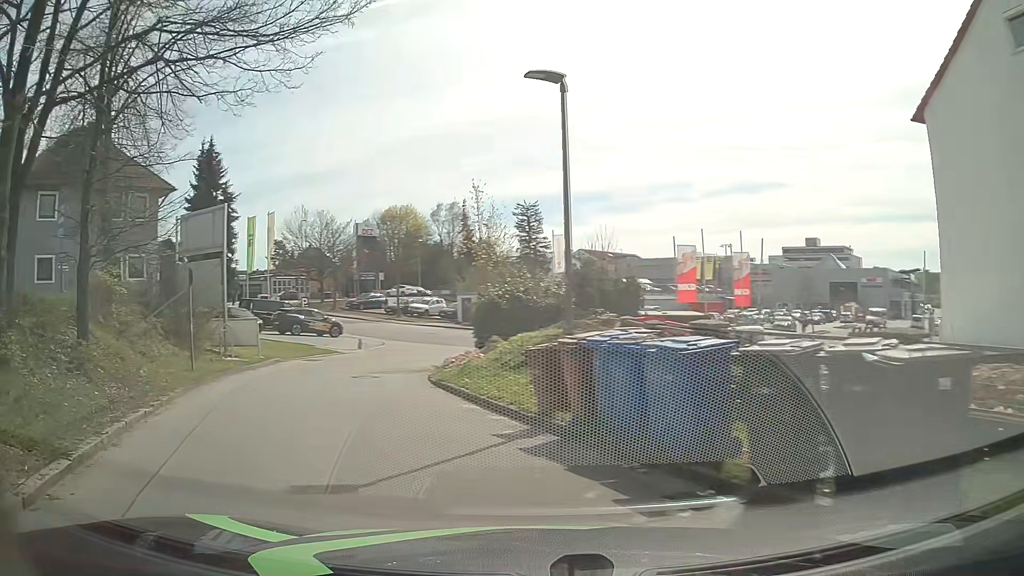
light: Day
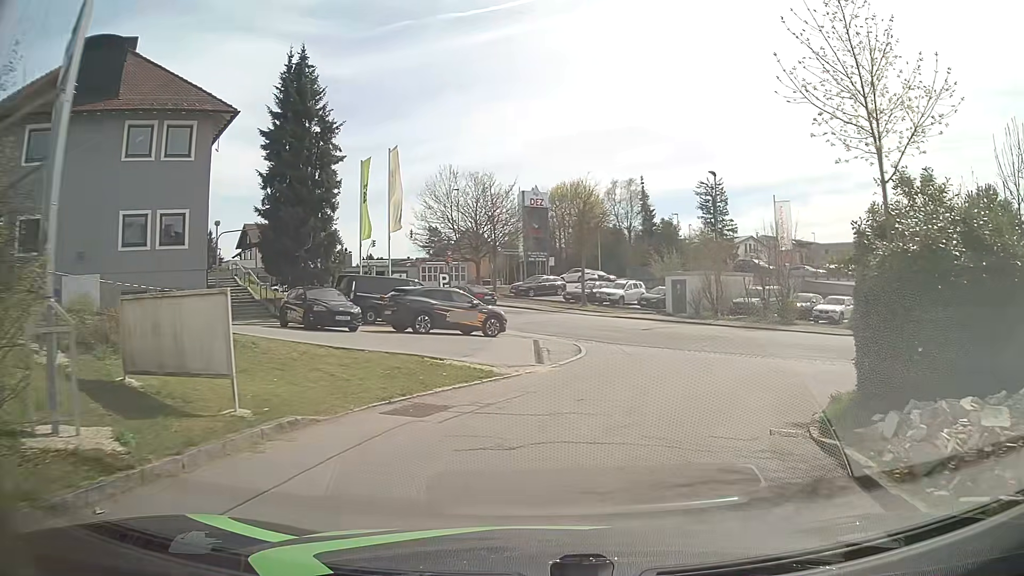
(-5.1, +16.2) m; -16°
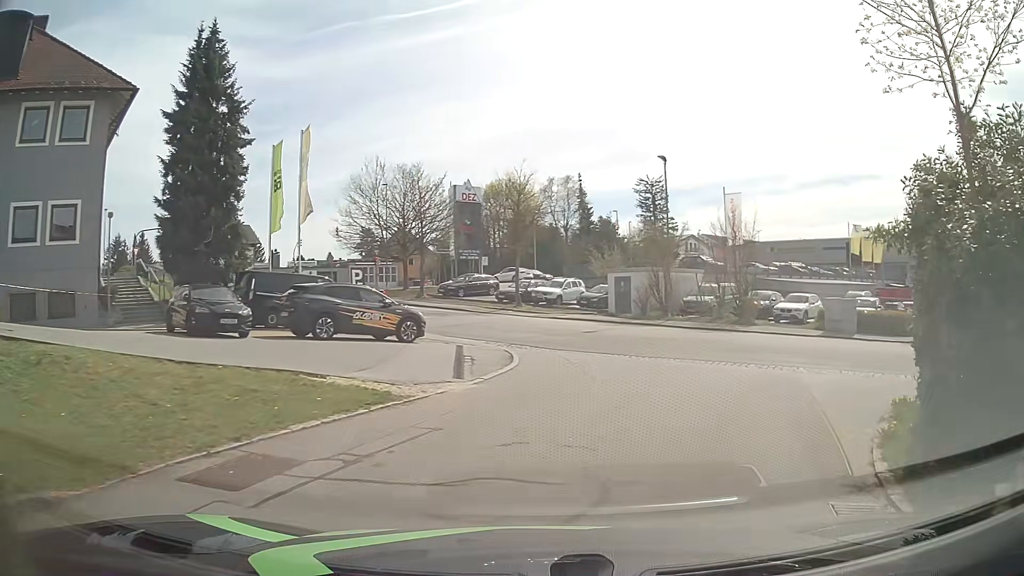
(+0.1, +3.8) m; +5°
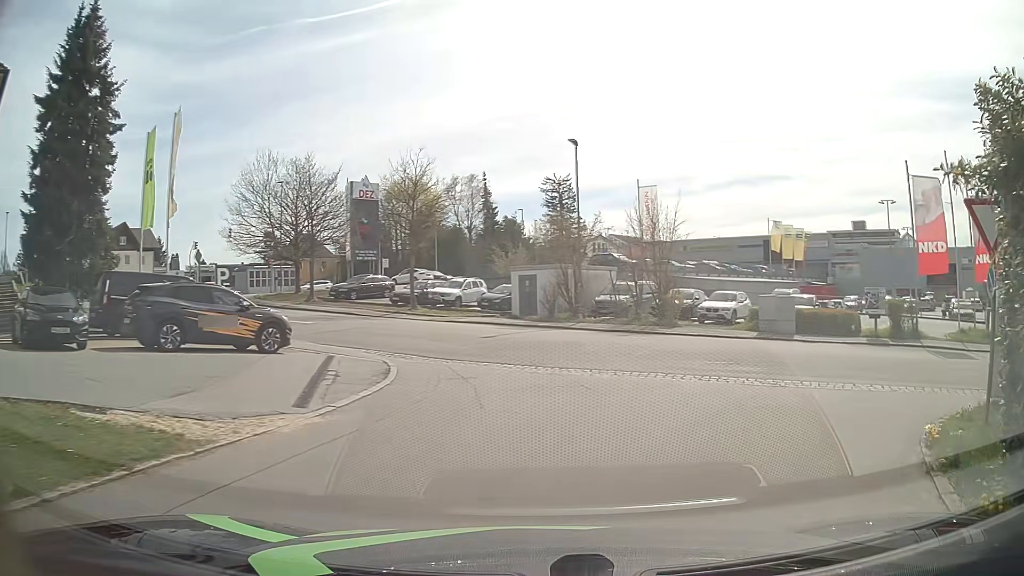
(+0.2, +3.5) m; +7°
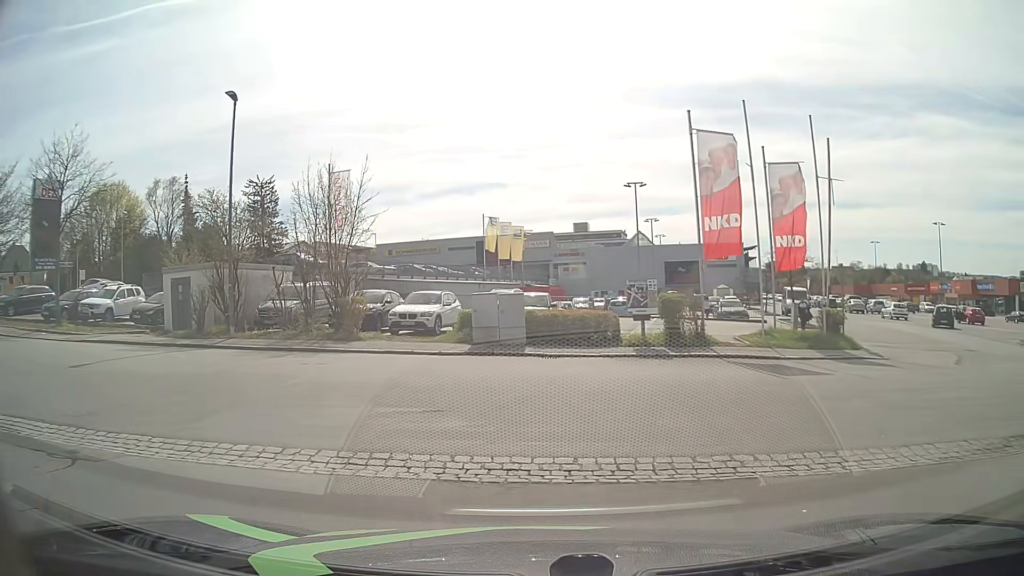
(+1.8, +7.4) m; +26°
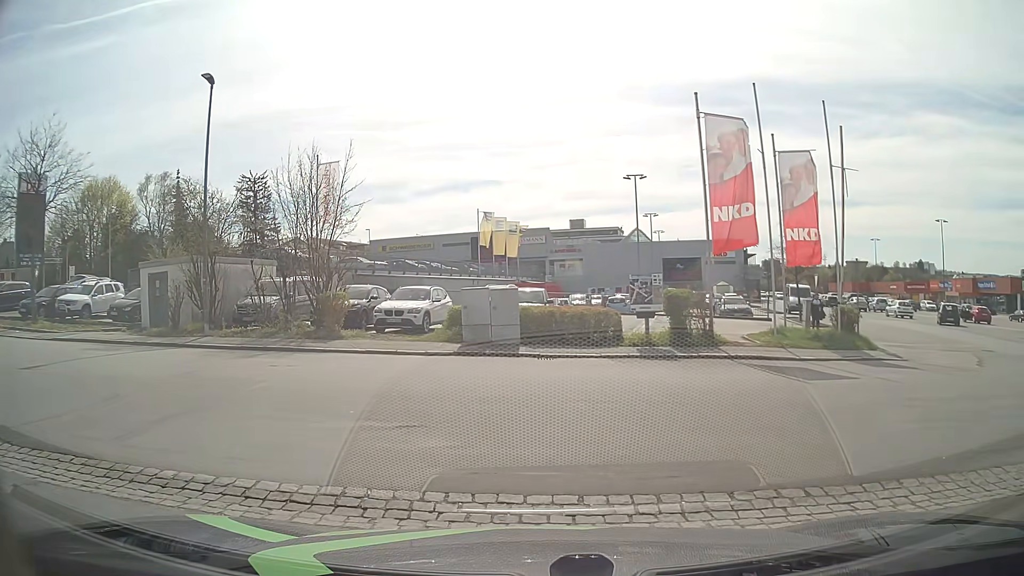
(0.0, +1.4) m; 0°
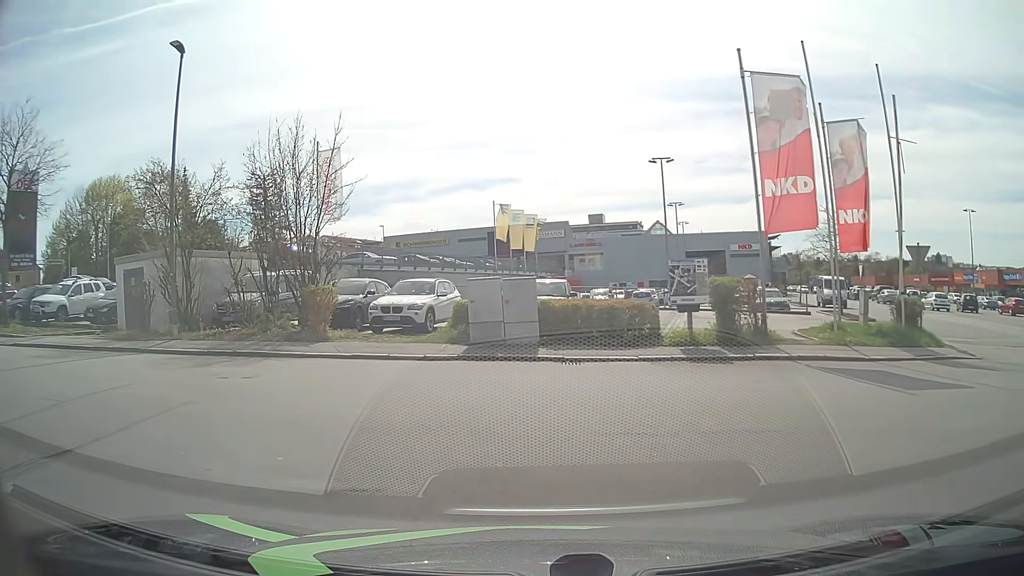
(0.0, +3.0) m; 0°
